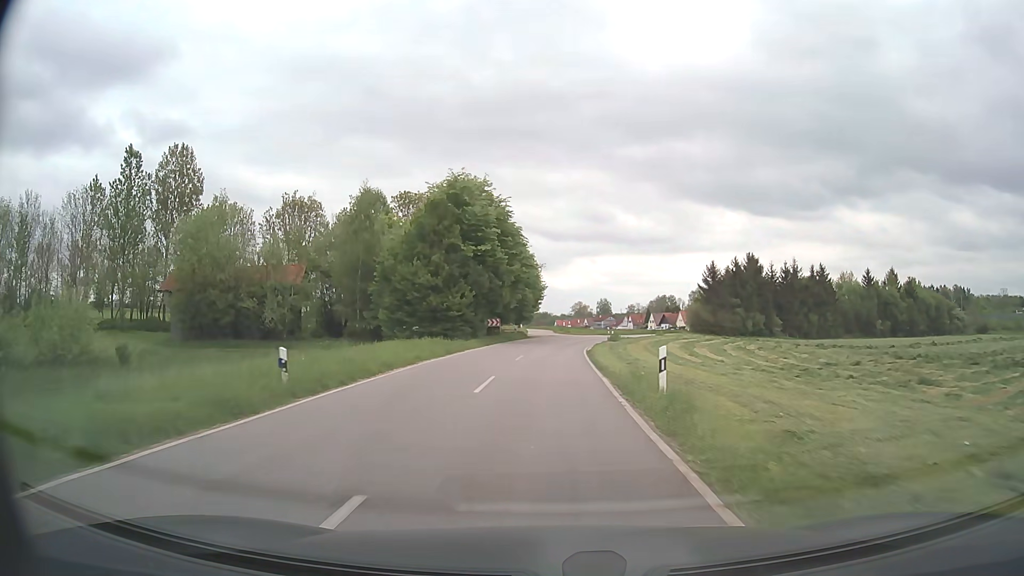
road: tertiary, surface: asphalt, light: Day
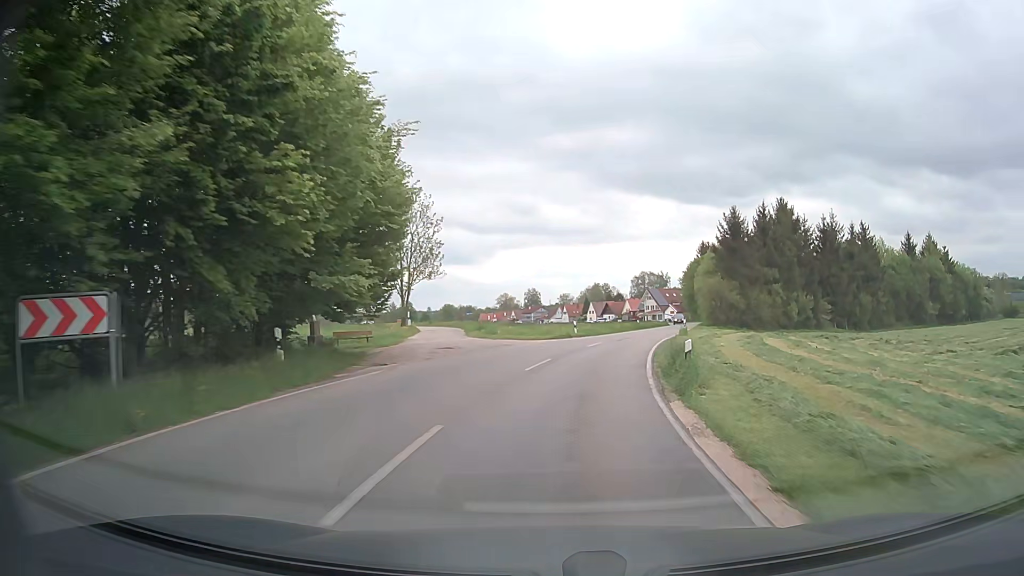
(+1.4, +44.8) m; +6°
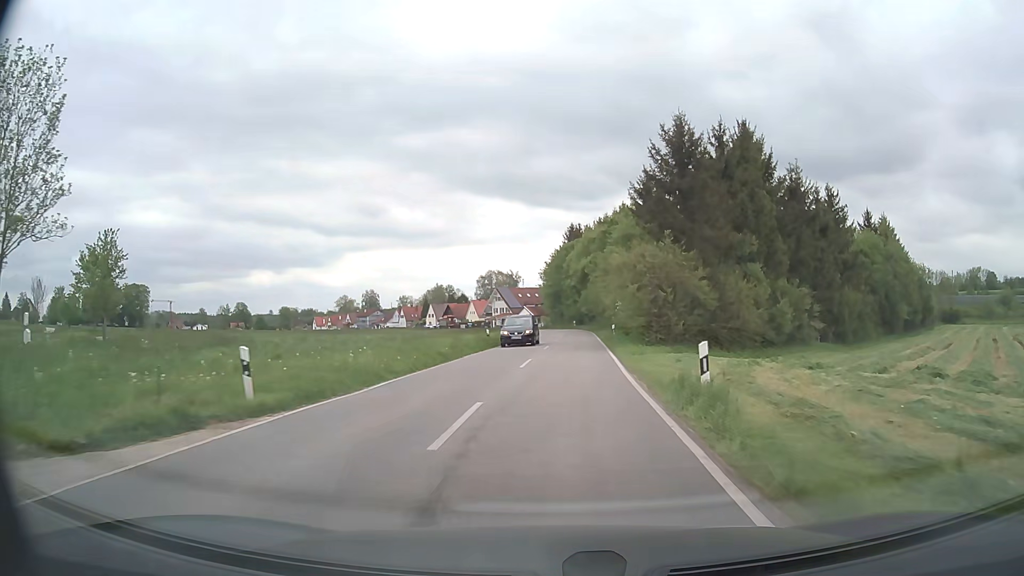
(+3.7, +32.6) m; +13°
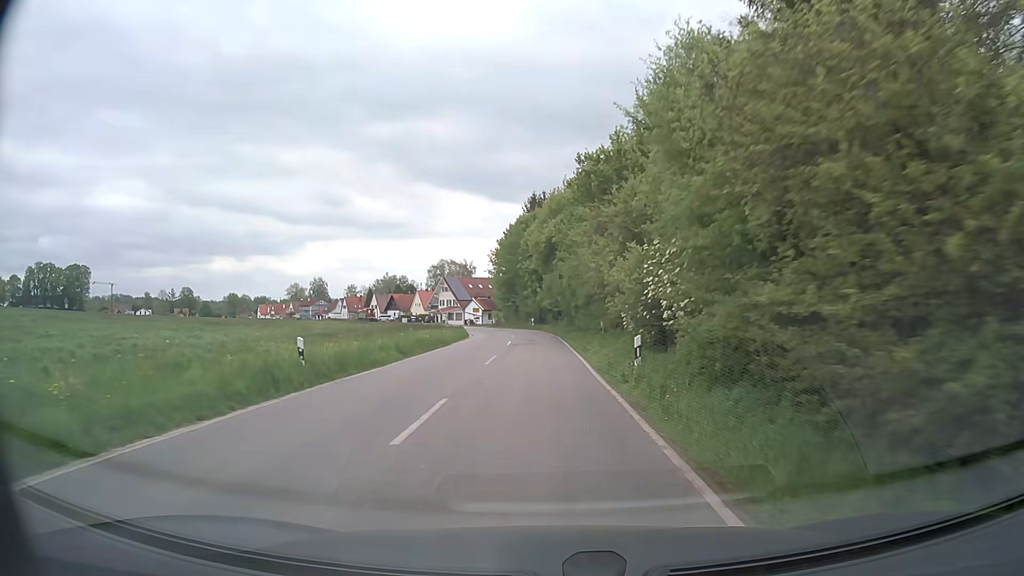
(+1.0, +24.0) m; +4°
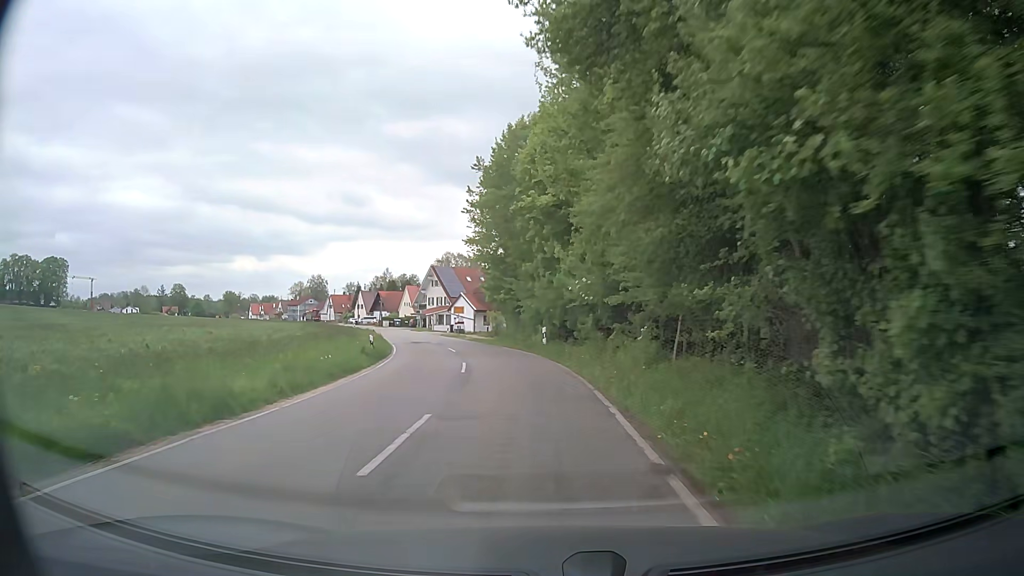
(-0.4, +37.3) m; -2°
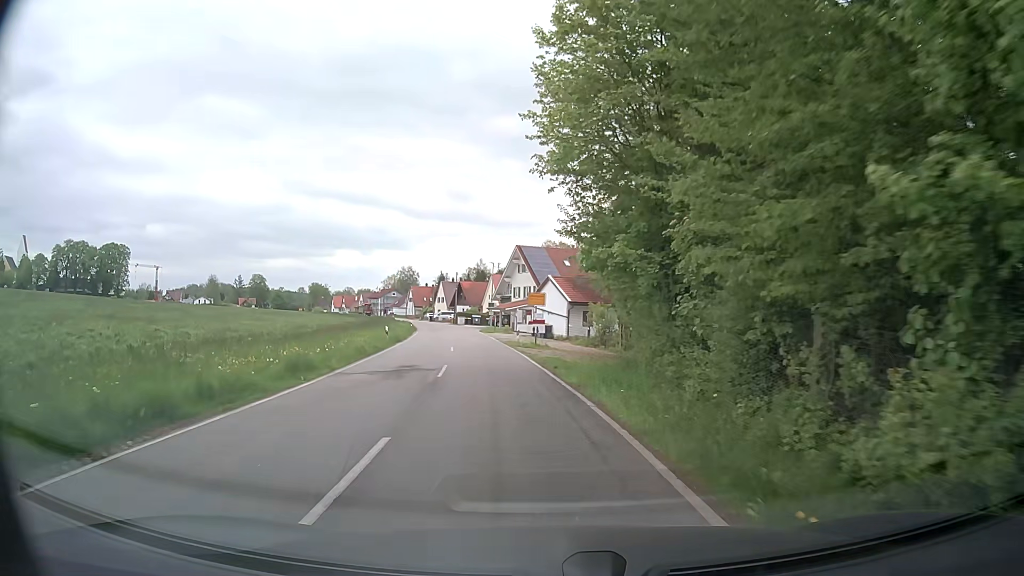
(-1.8, +26.6) m; -9°
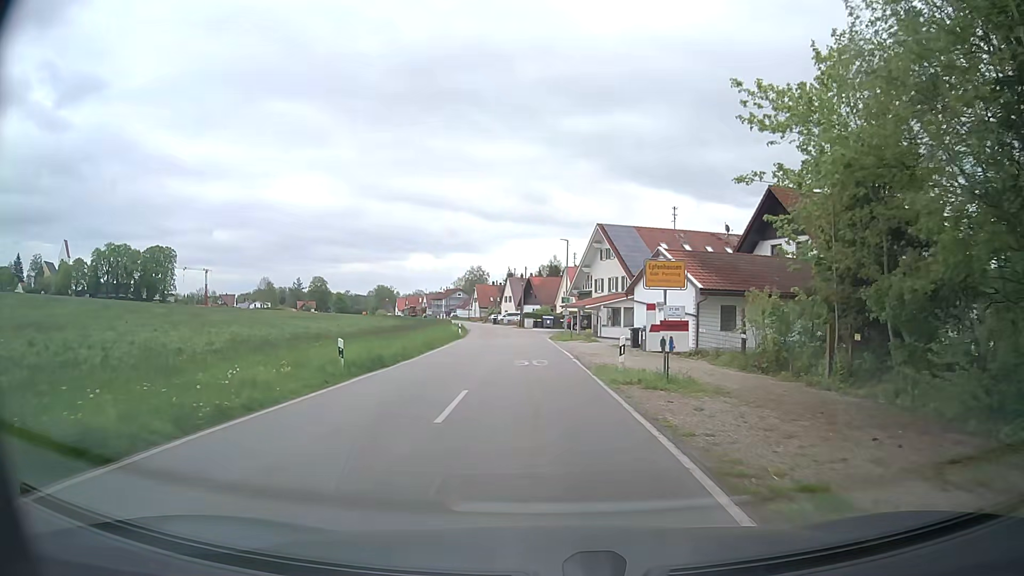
(-1.4, +19.2) m; -6°
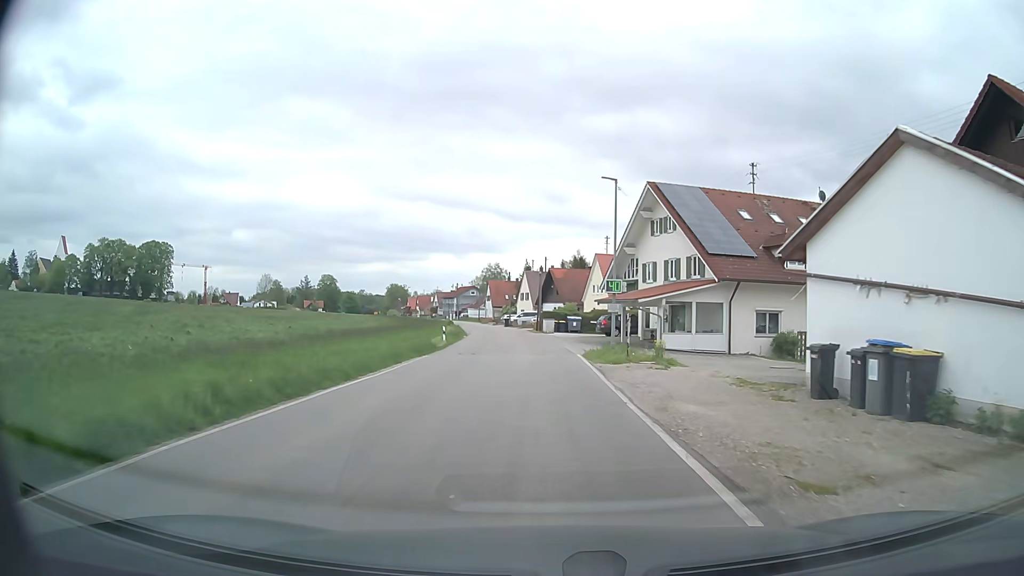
(-0.4, +19.7) m; -2°
(0, +10) (0, +20) (-1, +30) (-1, +40) (-2, +50) (-3, +60) (-4, +70) (-6, +80) (-8, +89) (-10, +99) m
